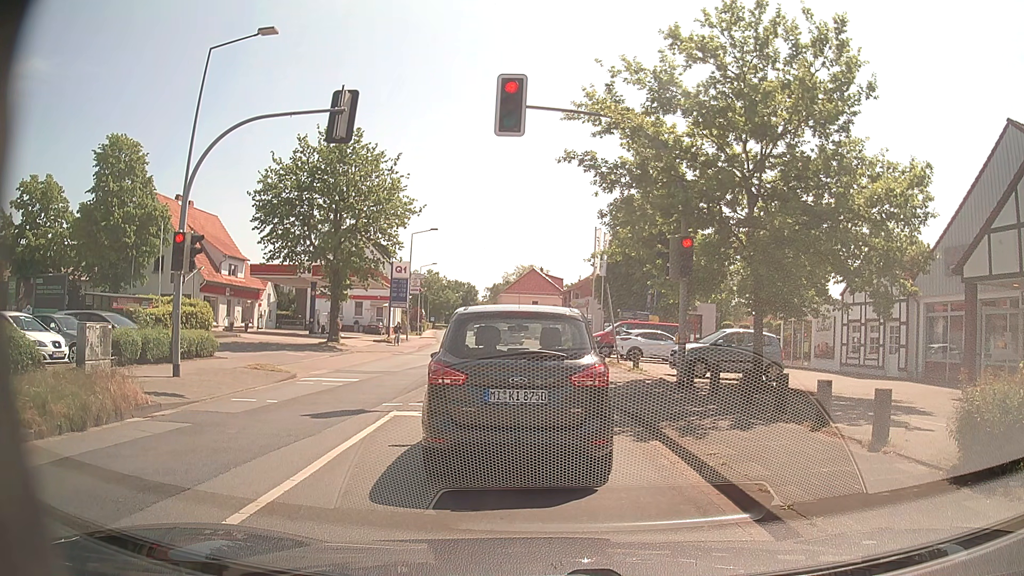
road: secondary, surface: asphalt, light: Day
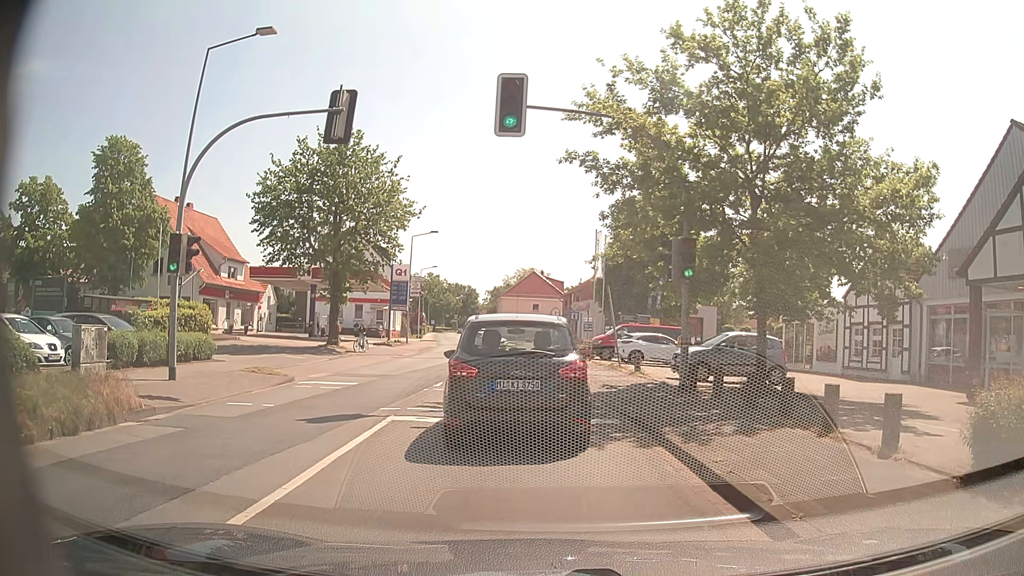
(0.0, +0.2) m; 0°
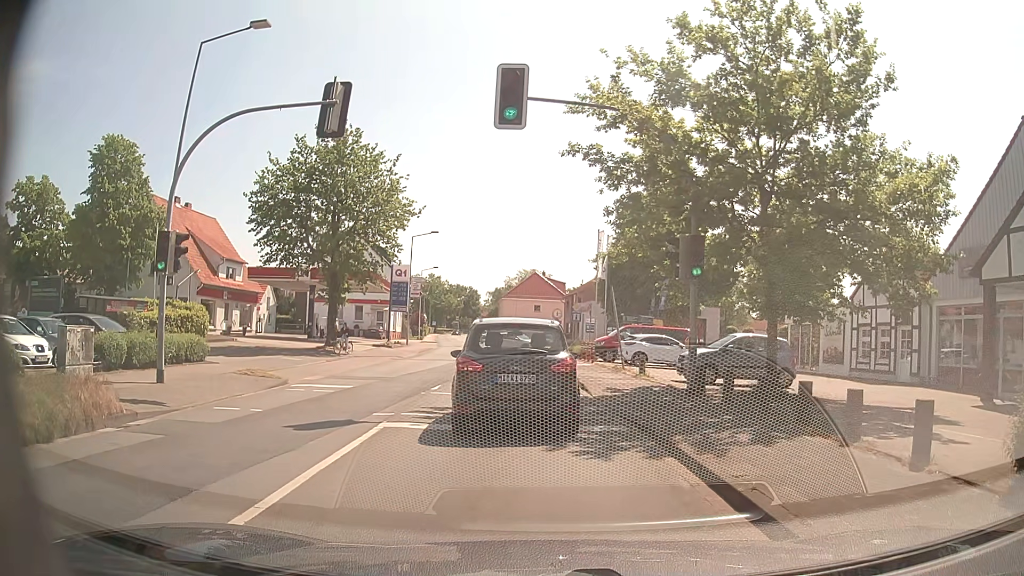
(0.0, +0.7) m; -1°
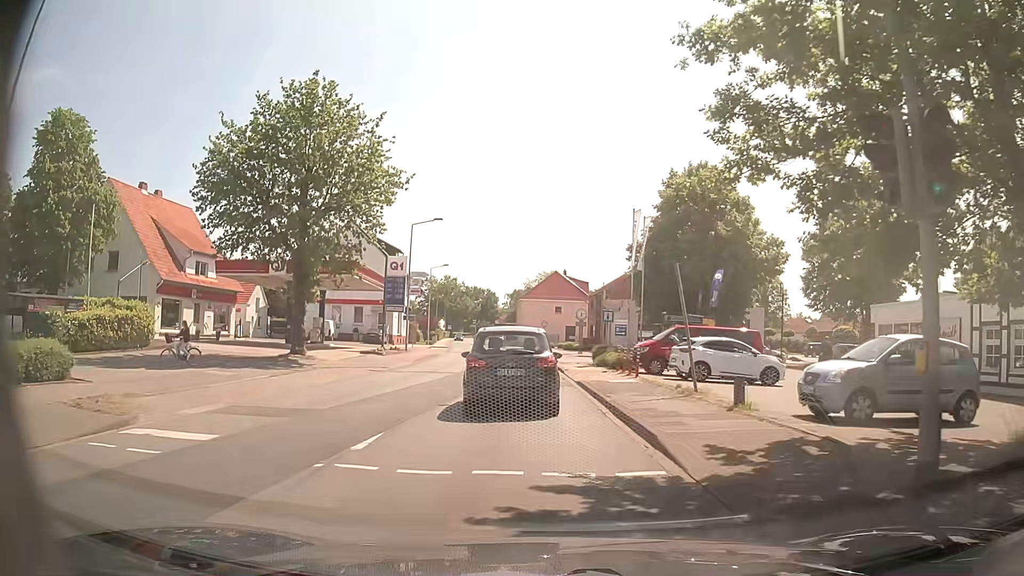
(-0.1, +9.0) m; -2°
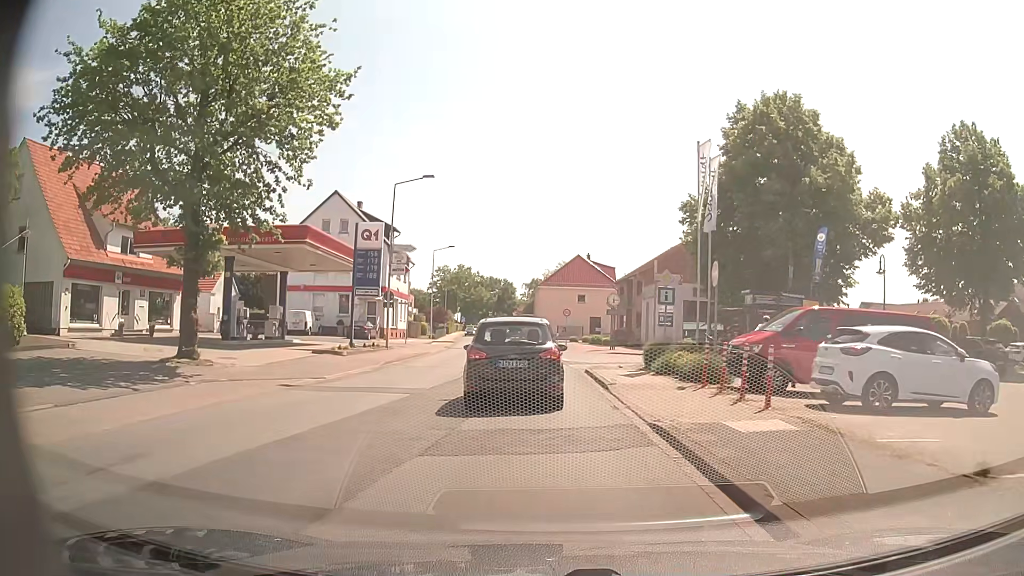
(-0.2, +11.7) m; -1°
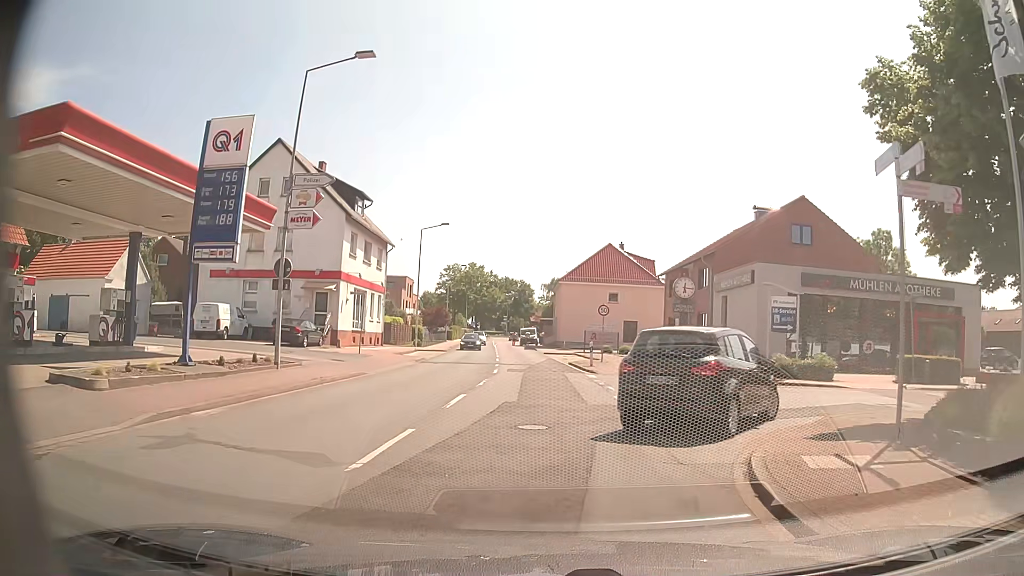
(-0.5, +17.7) m; -1°
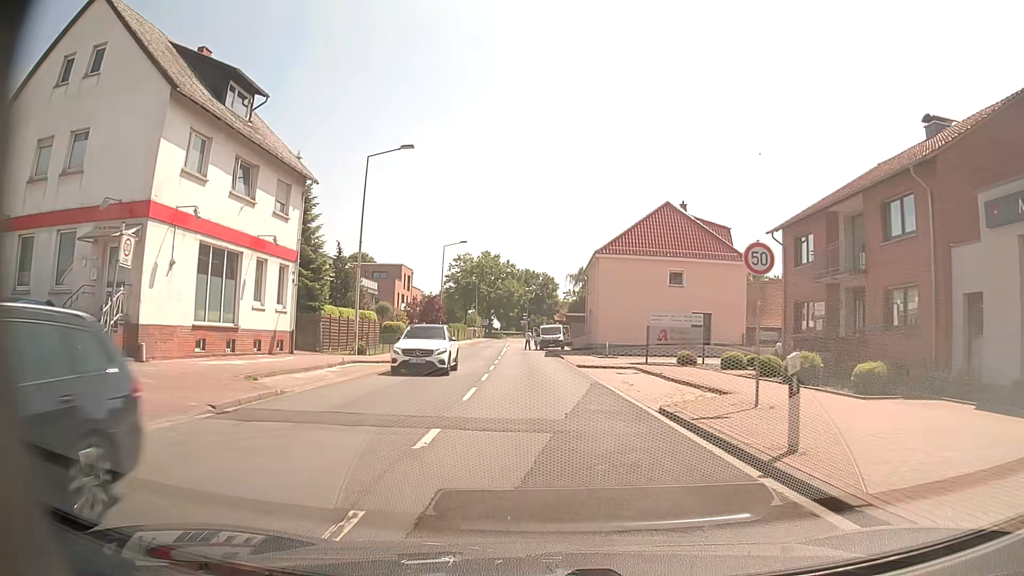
(-0.8, +23.2) m; -3°
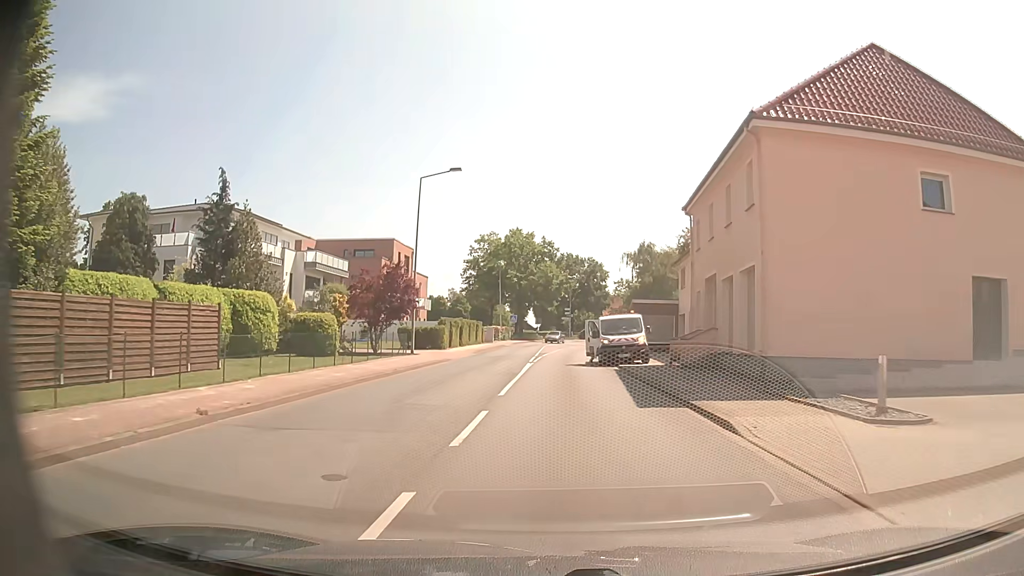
(-0.7, +29.6) m; -3°
(0, +10) (0, +20) (0, +30) (0, +40) (+1, +50) (+2, +60) (+3, +70) (+5, +80) (+7, +89) (+11, +99) m
